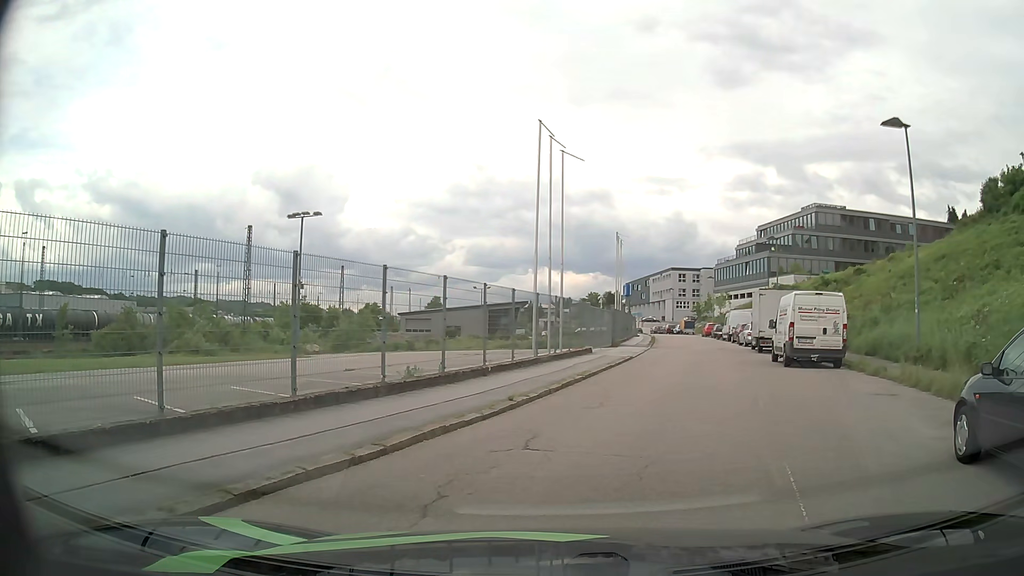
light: Day
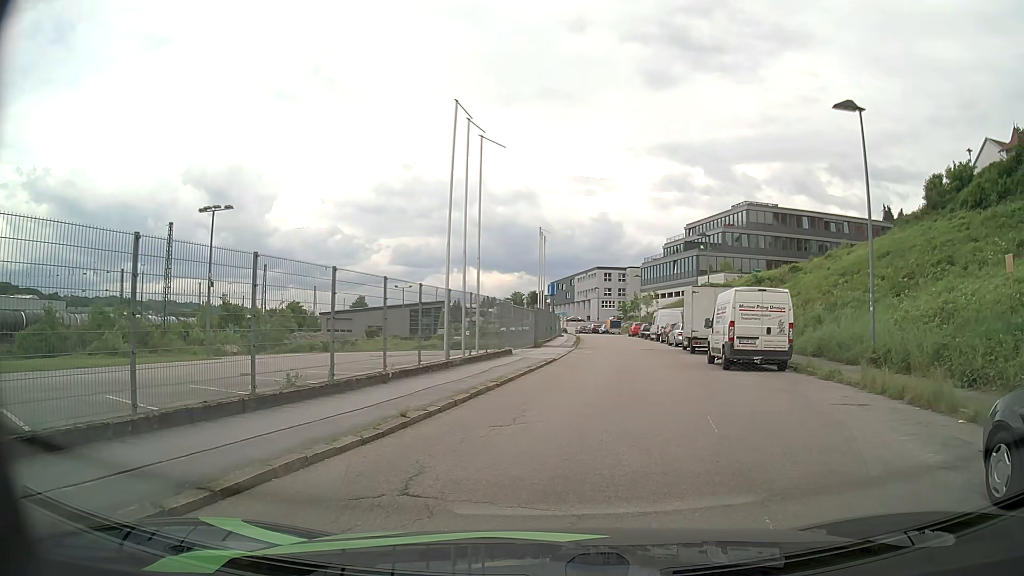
(+0.1, +2.1) m; +6°
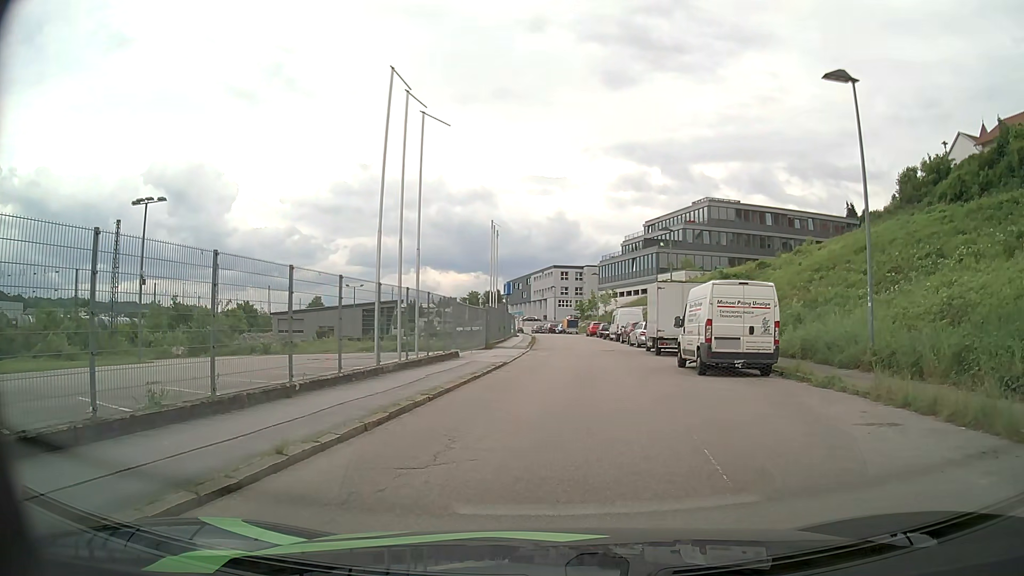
(+0.1, +2.8) m; +3°
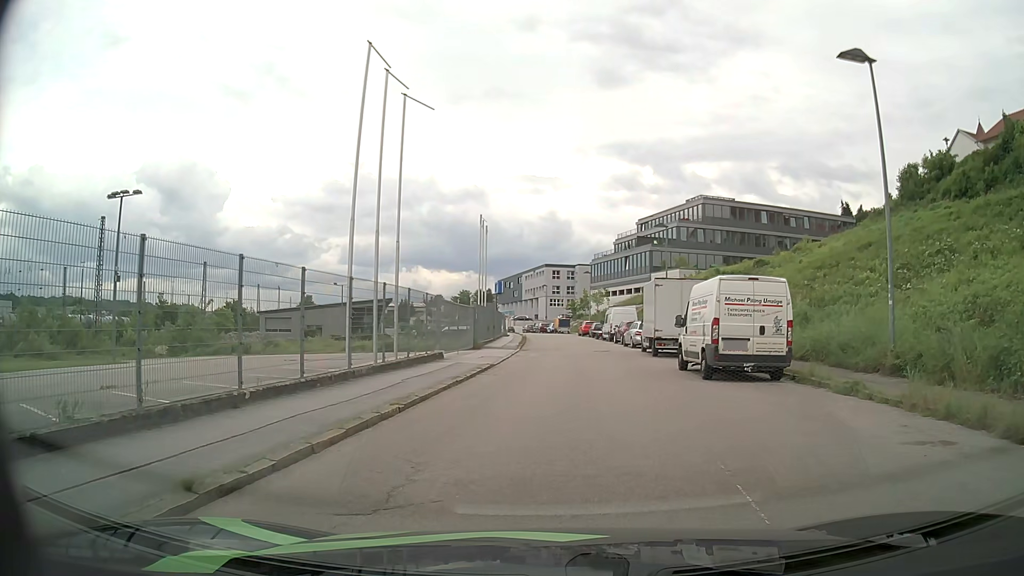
(0.0, +1.7) m; 0°
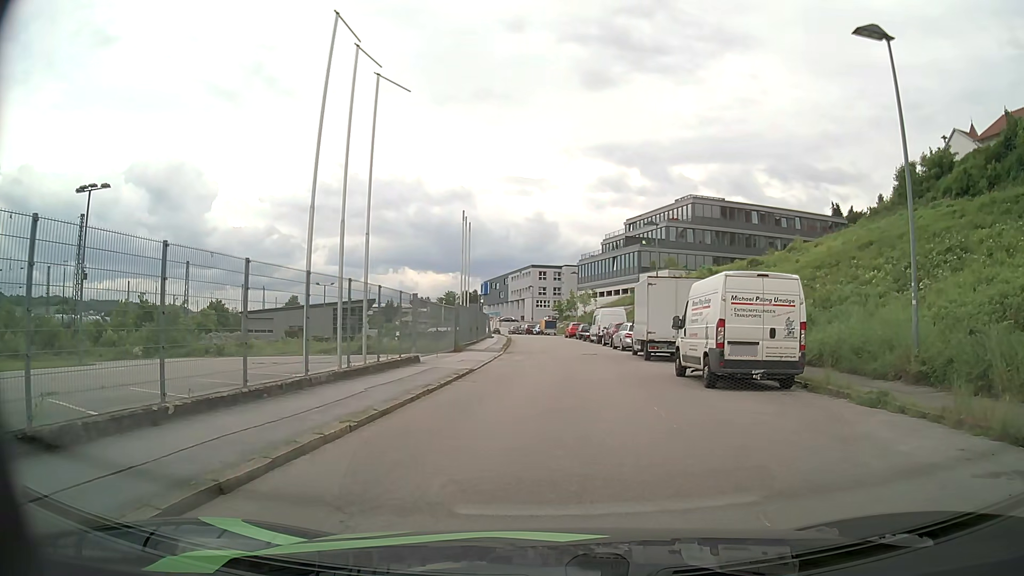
(0.0, +1.8) m; +2°
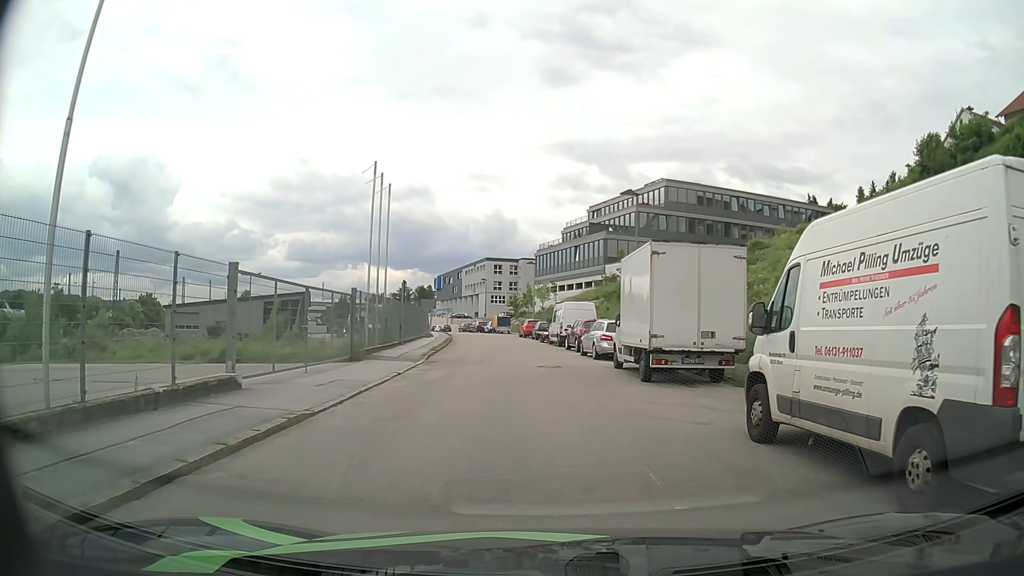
(+0.2, +10.6) m; +3°
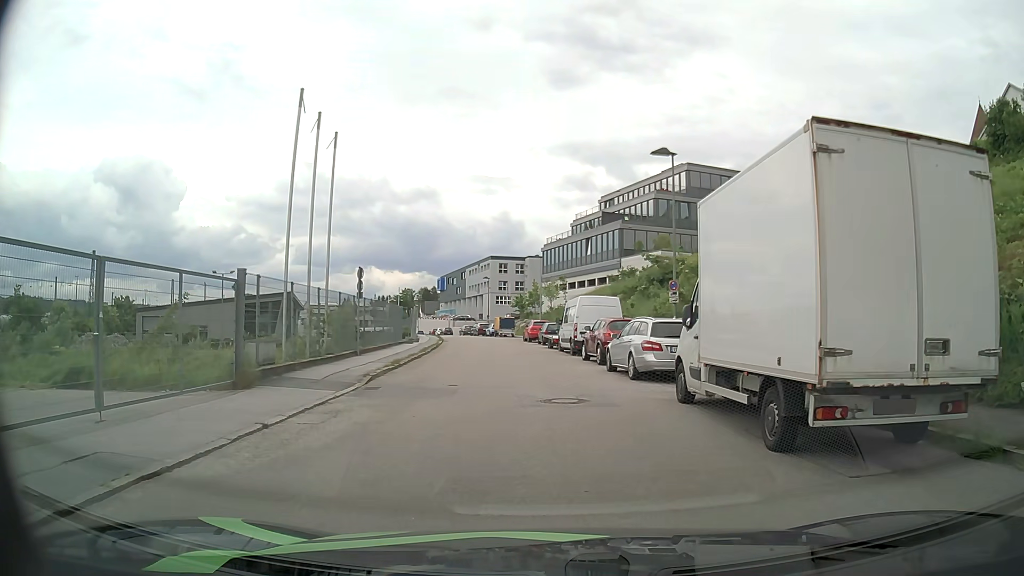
(-0.2, +9.0) m; -1°
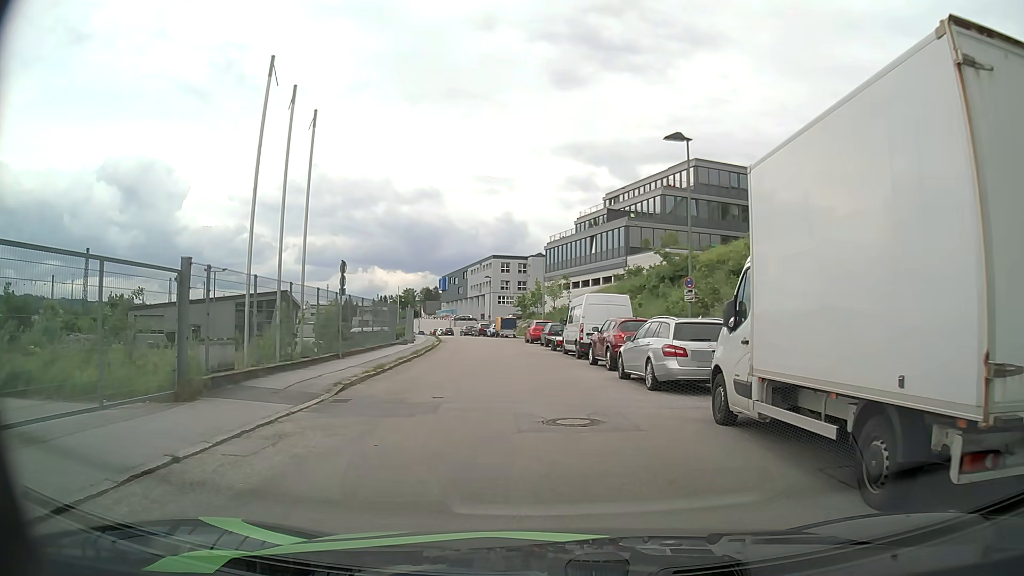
(0.0, +2.4) m; -1°
(0, +10) (-1, +20) (-1, +30) (-2, +40) (-4, +50) (-5, +60) (-7, +69) (-10, +79) (-12, +89) (-15, +98) m
